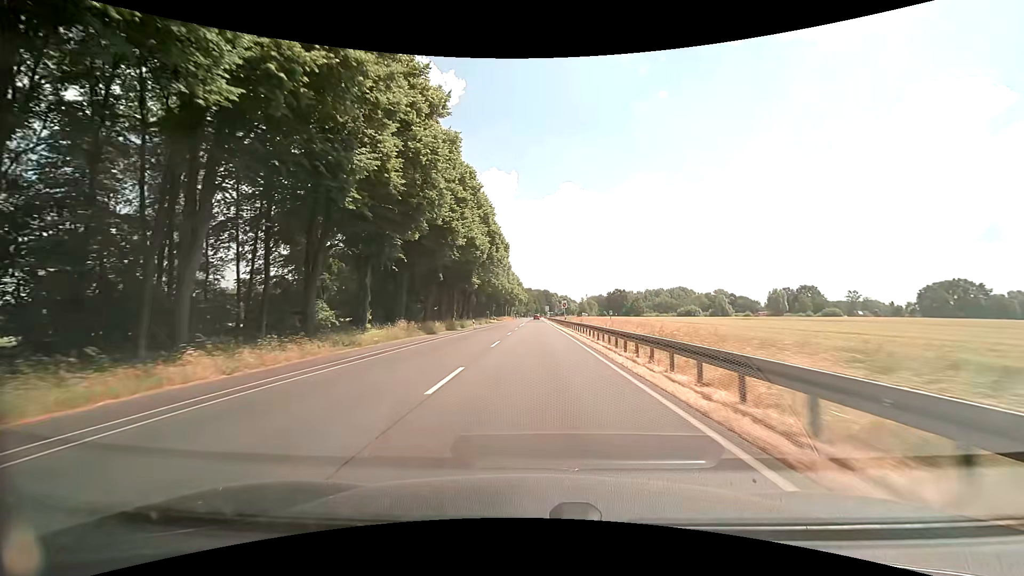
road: primary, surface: asphalt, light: Day
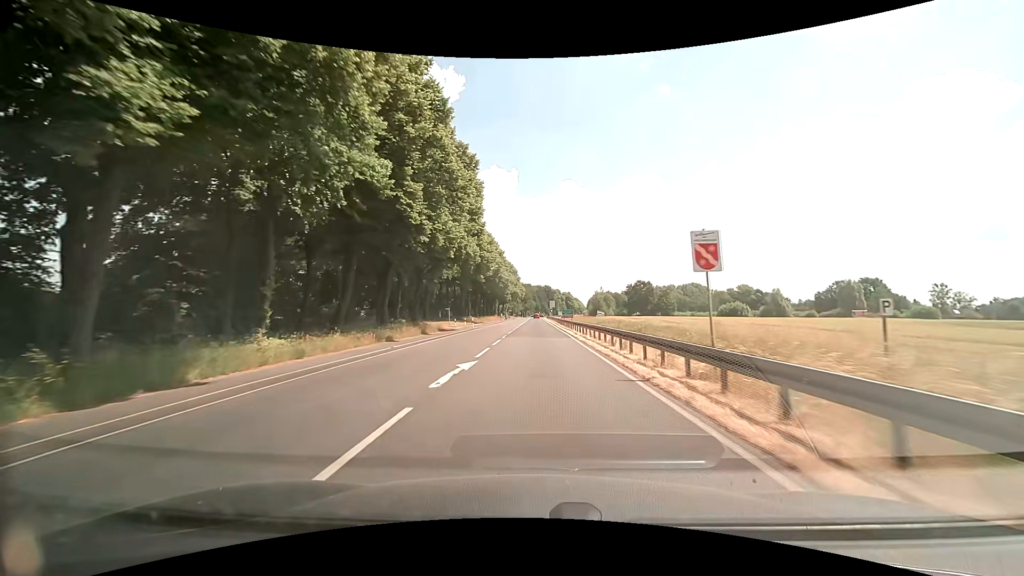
(+0.1, +53.7) m; 0°
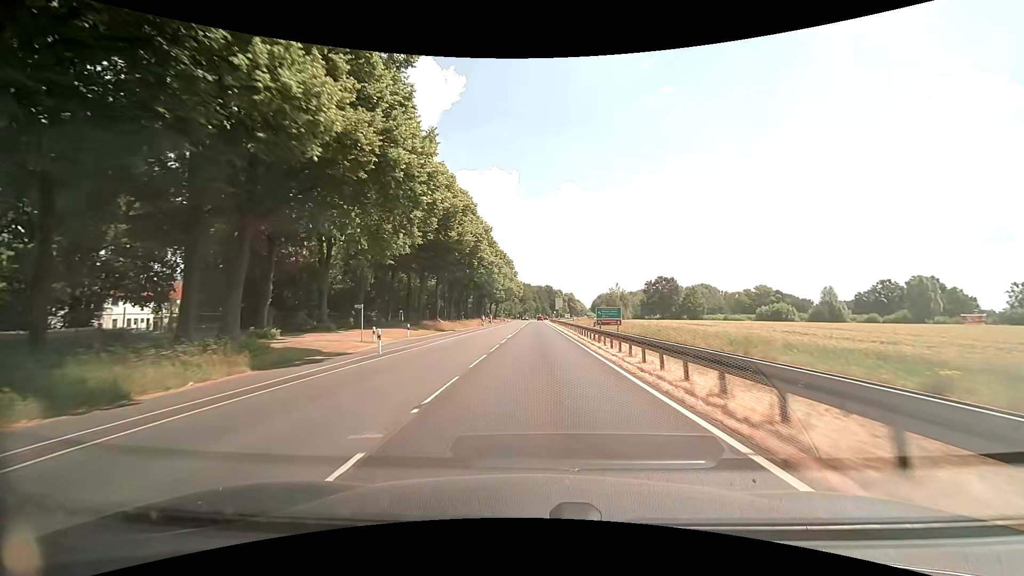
(-0.2, +32.3) m; 0°
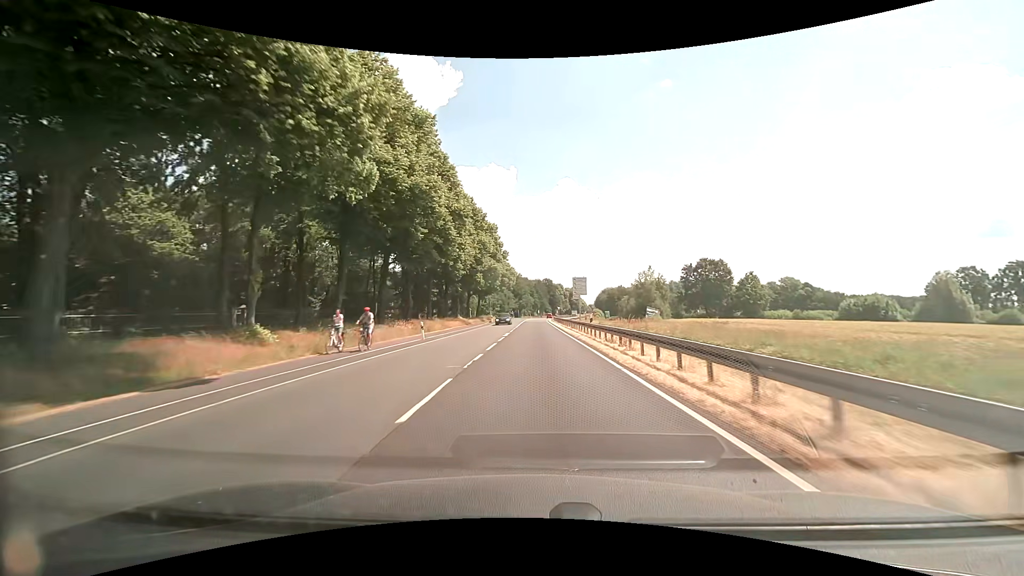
(0.0, +43.1) m; 0°
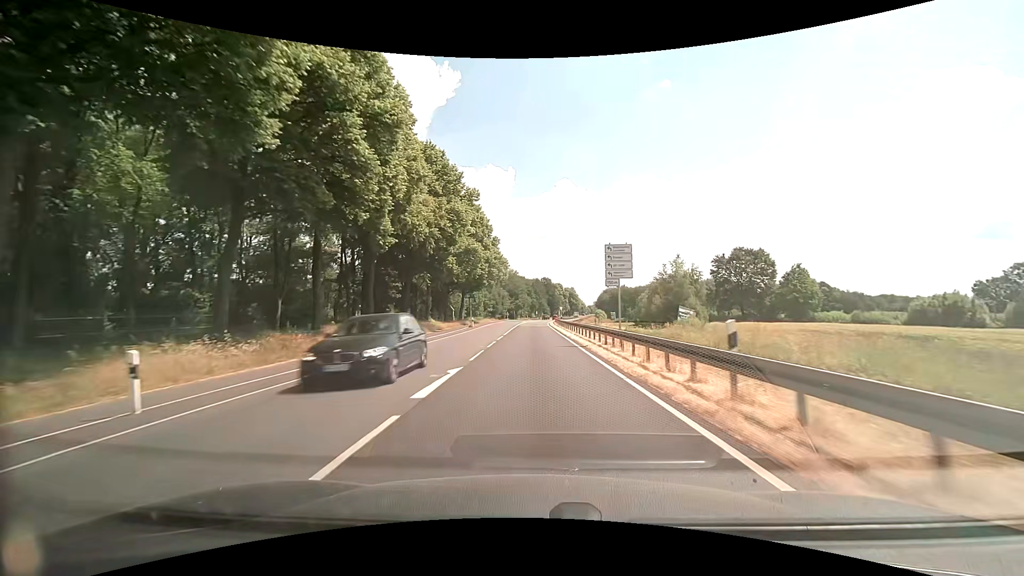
(0.0, +21.6) m; 0°
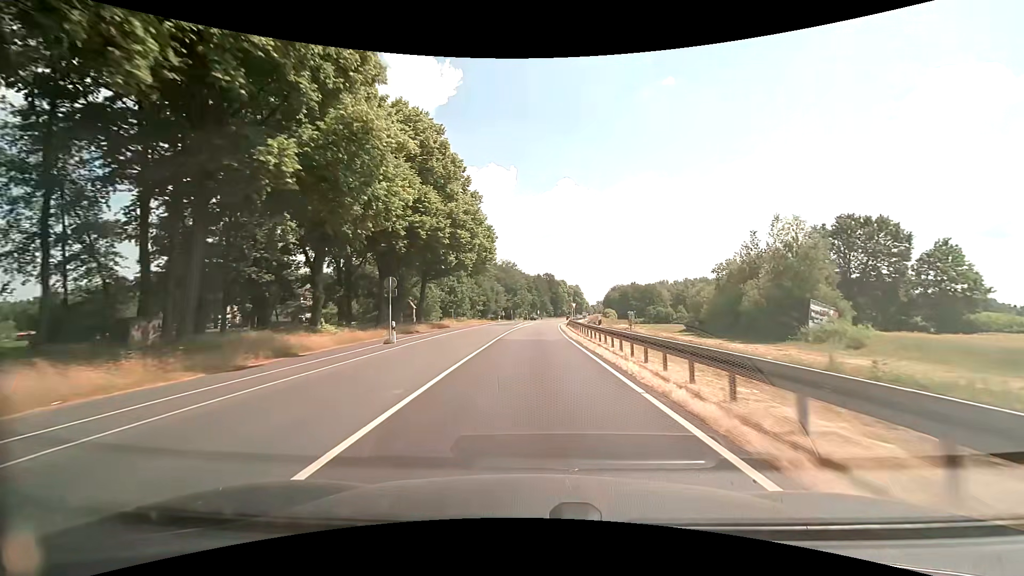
(-0.2, +32.4) m; 0°
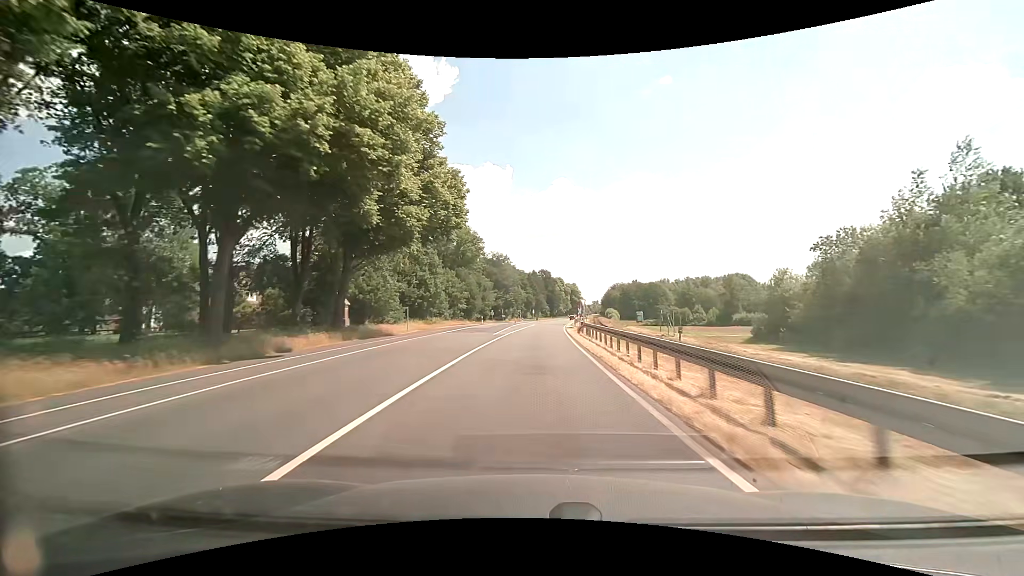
(+0.1, +21.6) m; +1°
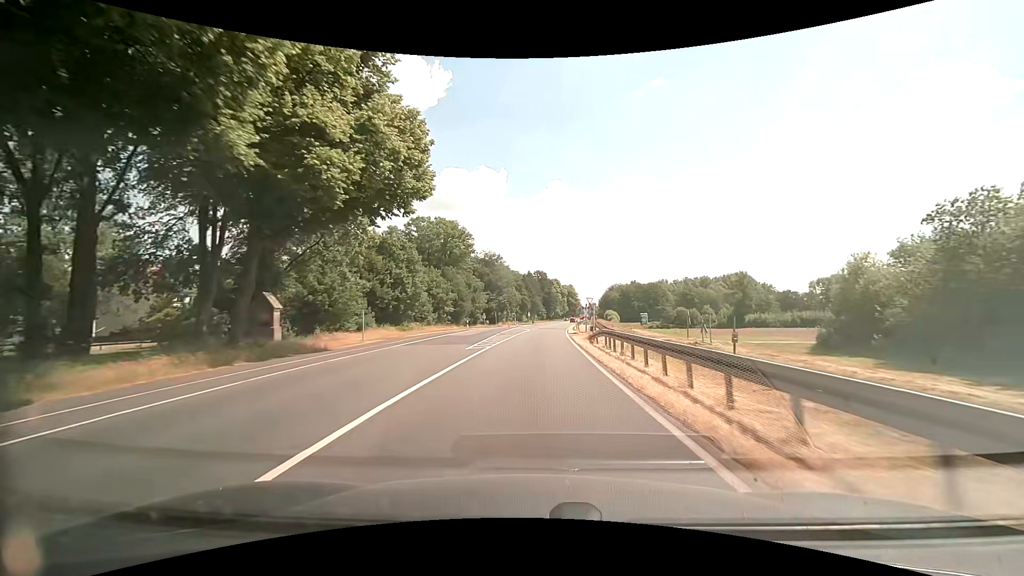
(+0.1, +10.8) m; 0°
(0, +10) (0, +20) (0, +30) (+1, +40) (+1, +50) (+2, +60) (+3, +70) (+4, +80) (+5, +90) (+5, +100) m
